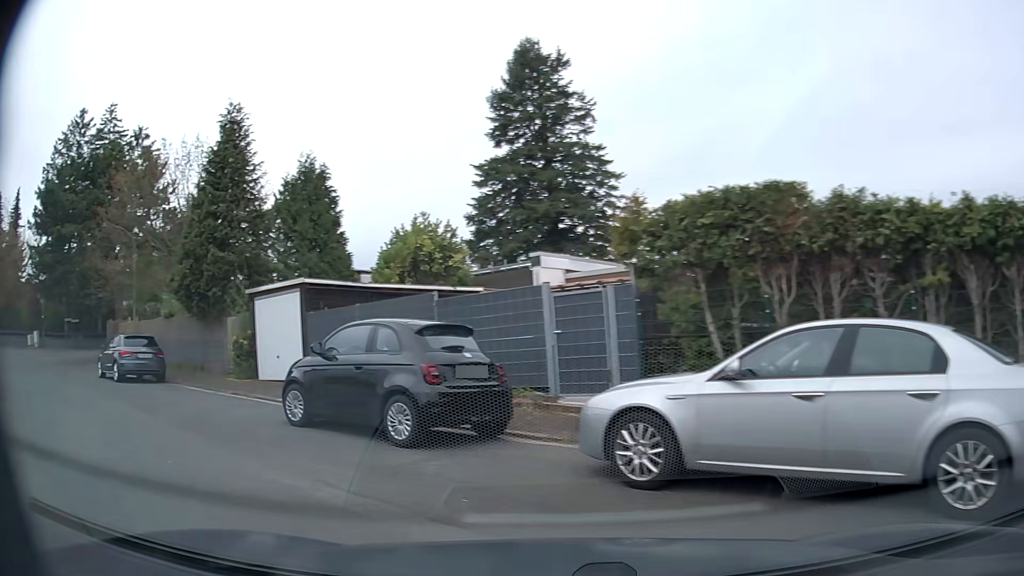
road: residential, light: Day
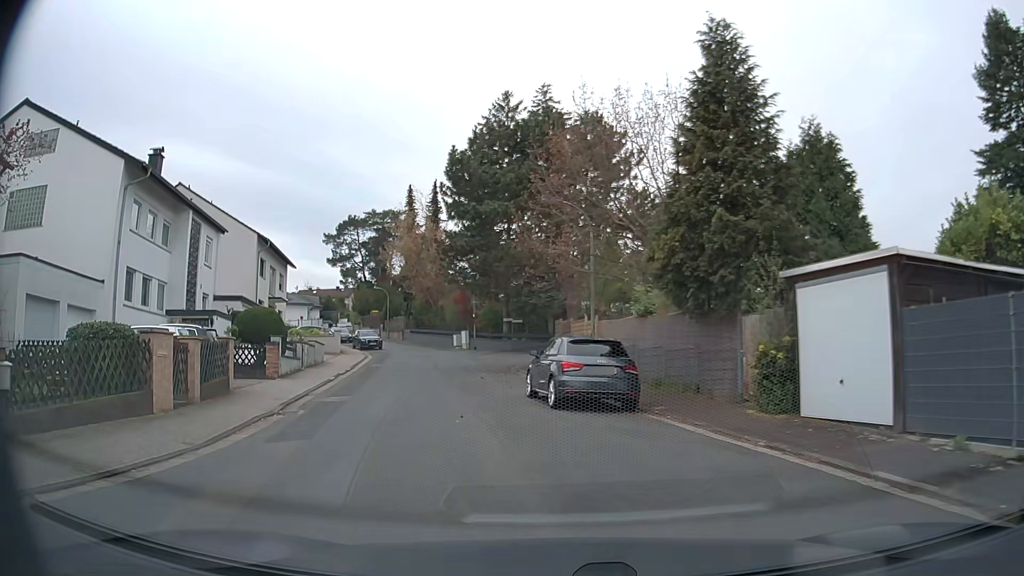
(-2.9, +6.7) m; -42°
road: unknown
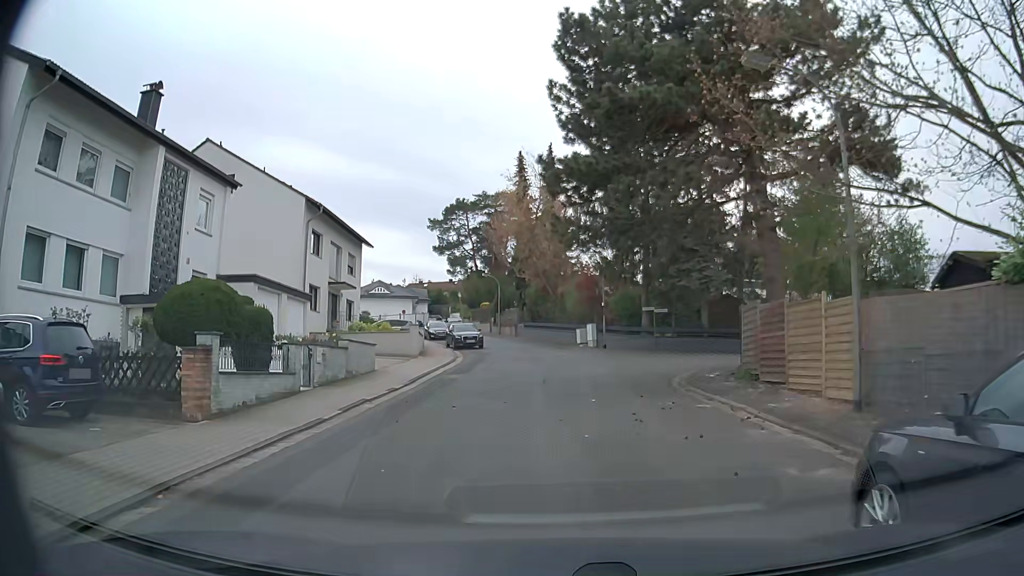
(-1.5, +11.9) m; -11°
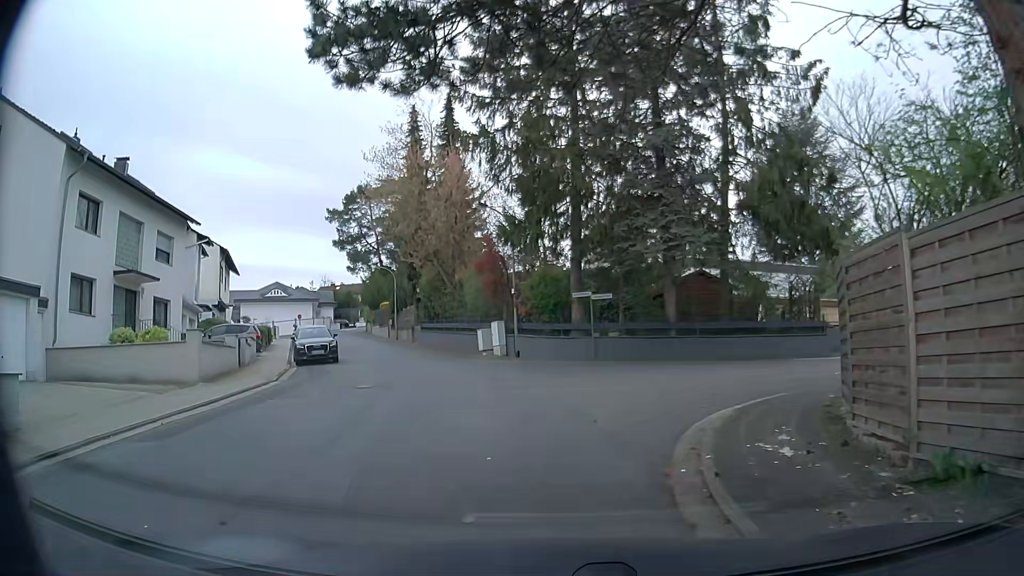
(+1.4, +13.2) m; +5°
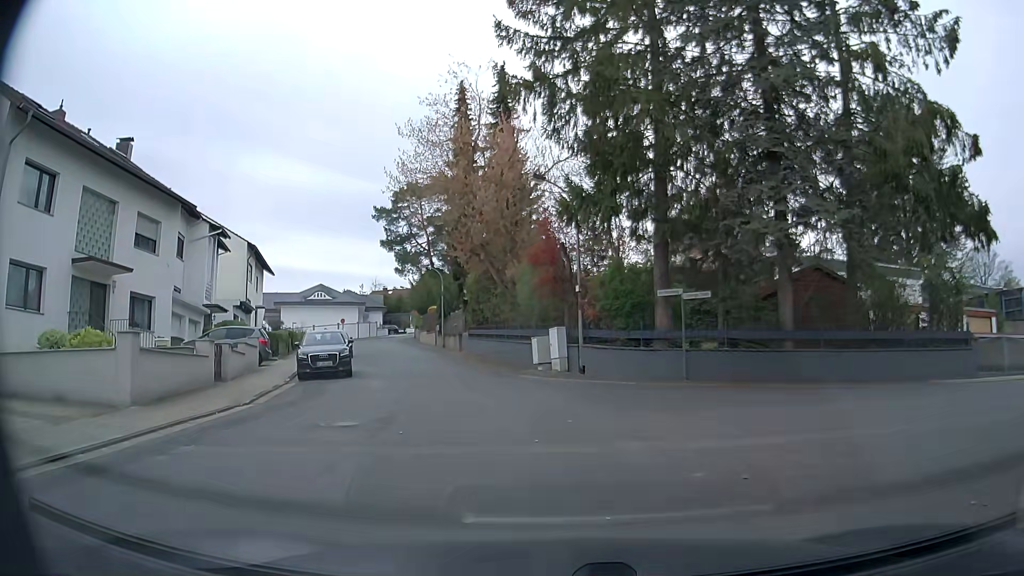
(-0.3, +5.9) m; -6°
